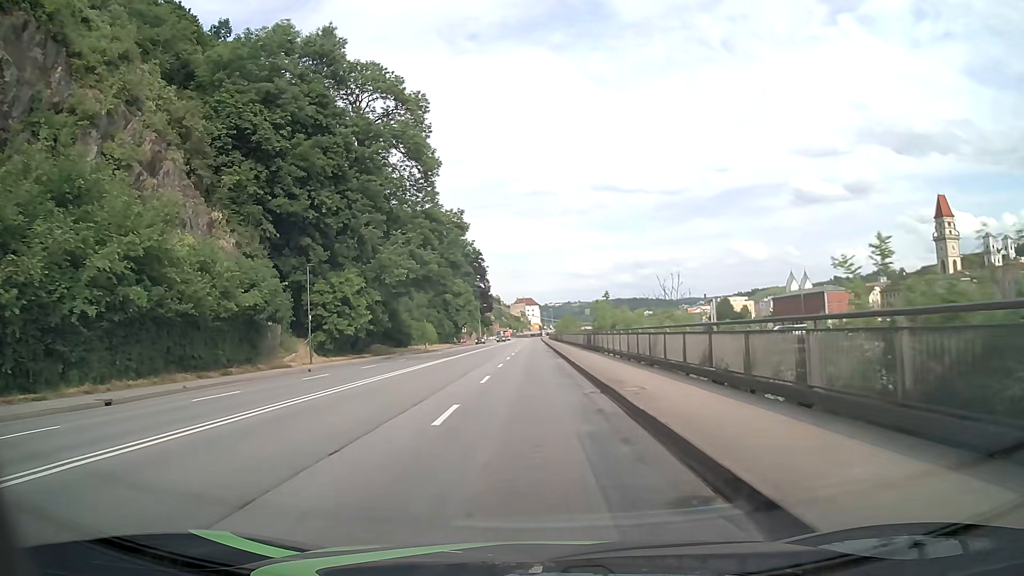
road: primary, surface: asphalt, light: Day
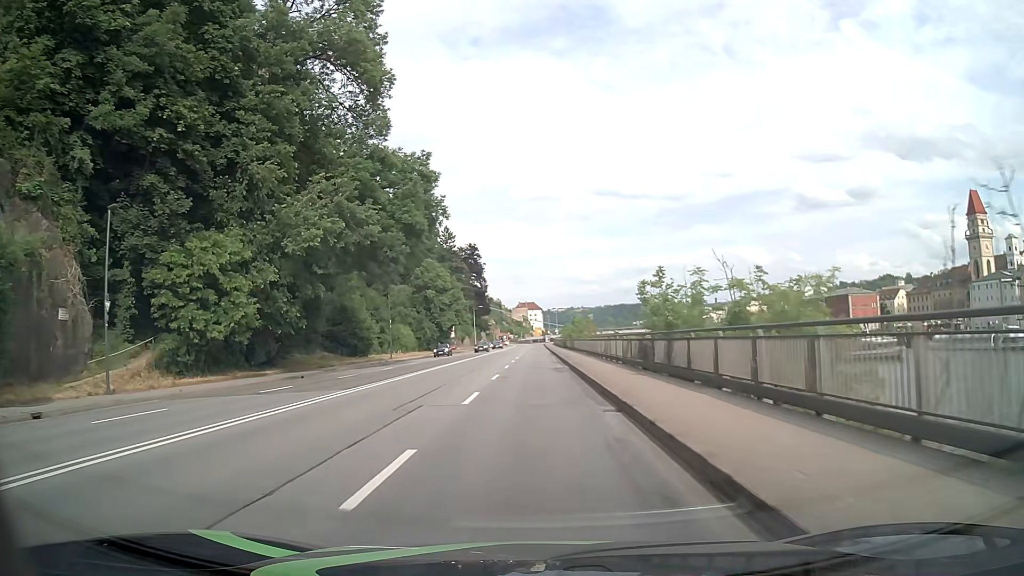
(-0.2, +22.8) m; -1°
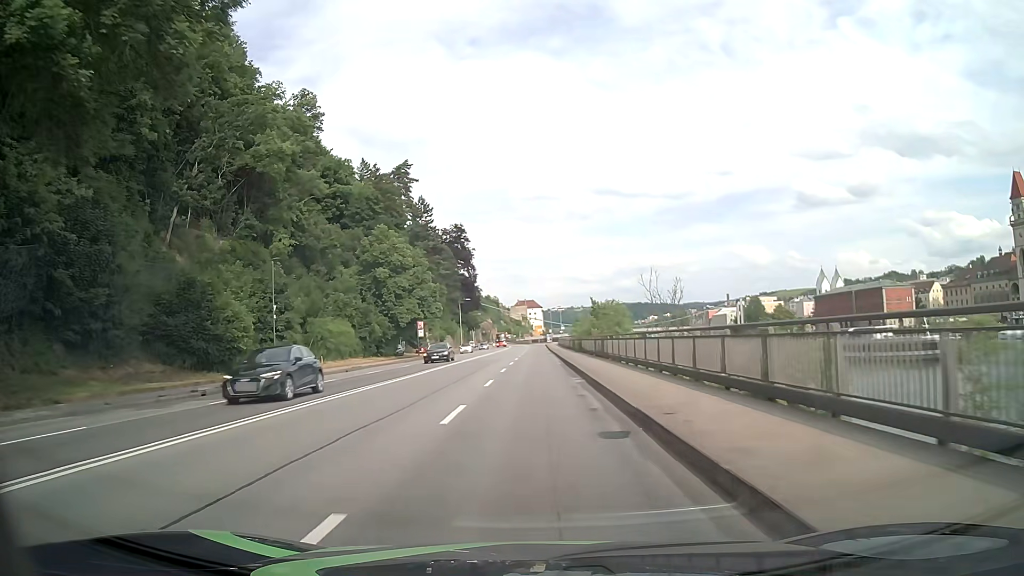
(+0.1, +30.5) m; 0°
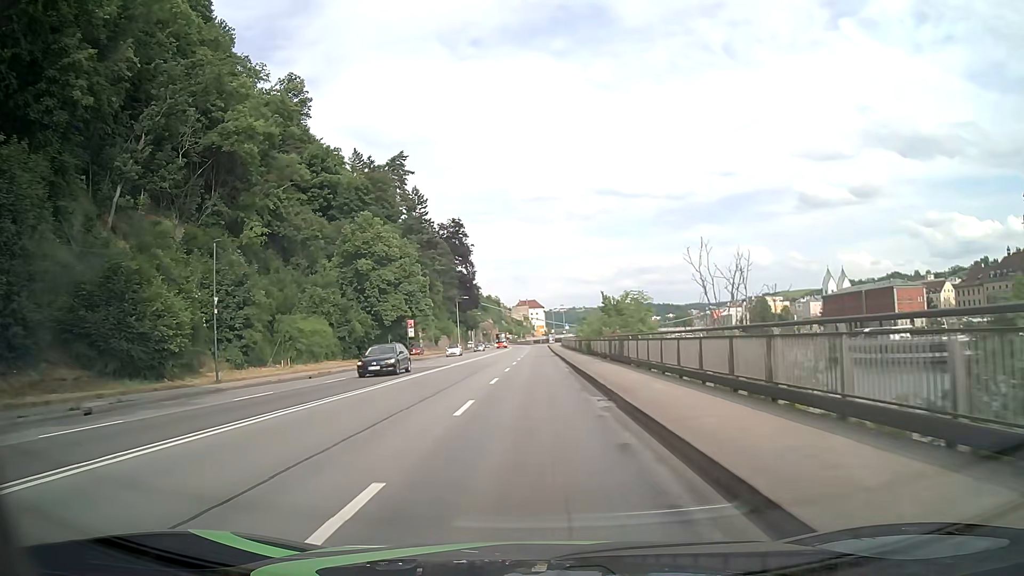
(0.0, +7.6) m; 0°
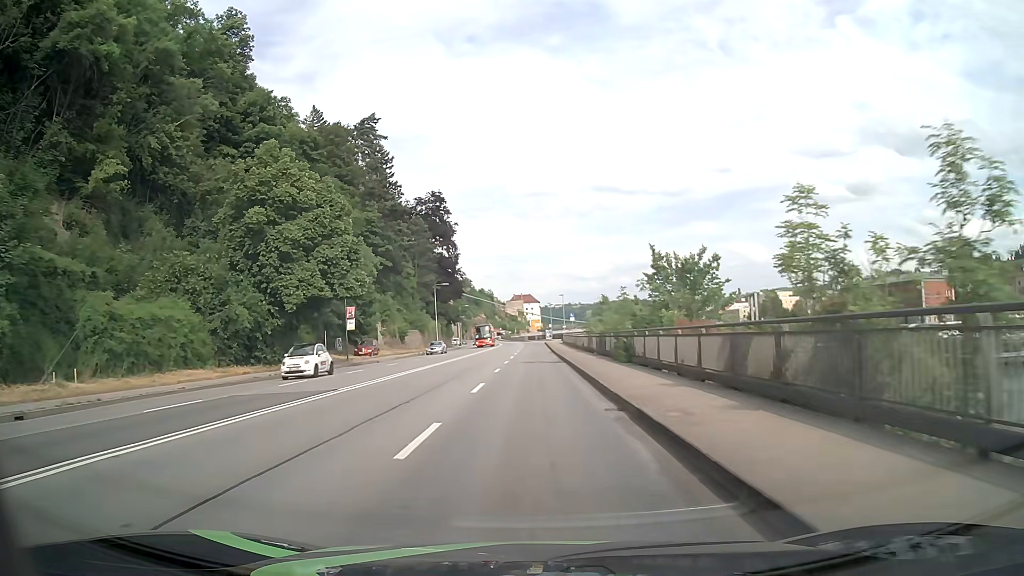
(0.0, +22.8) m; 0°
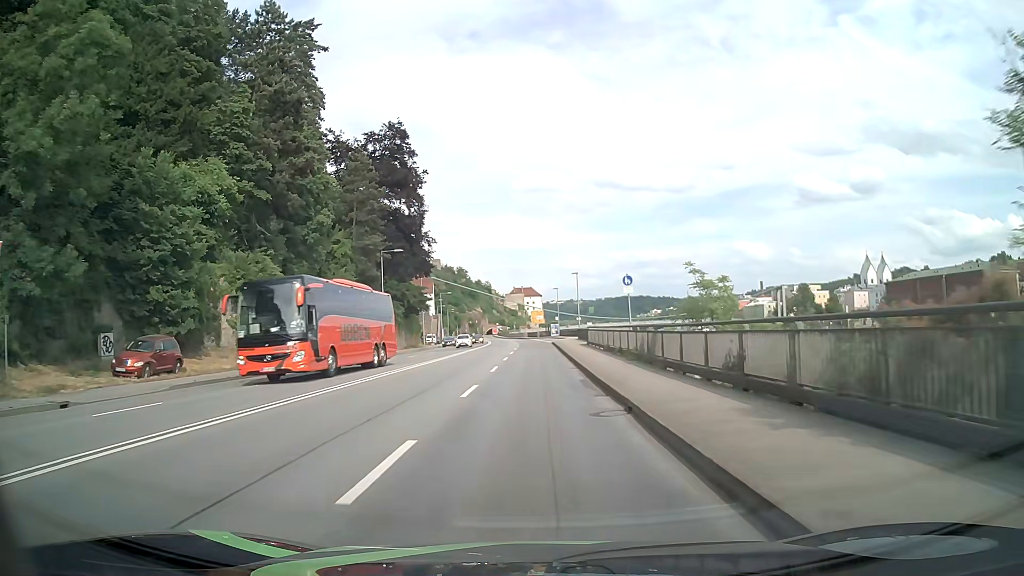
(-0.1, +38.2) m; 0°
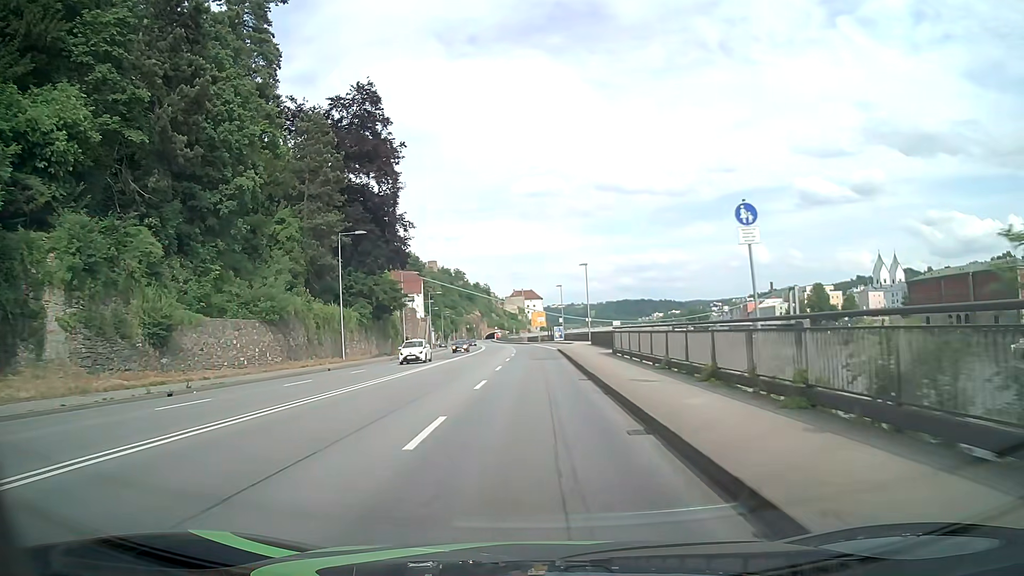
(-0.1, +15.3) m; 0°
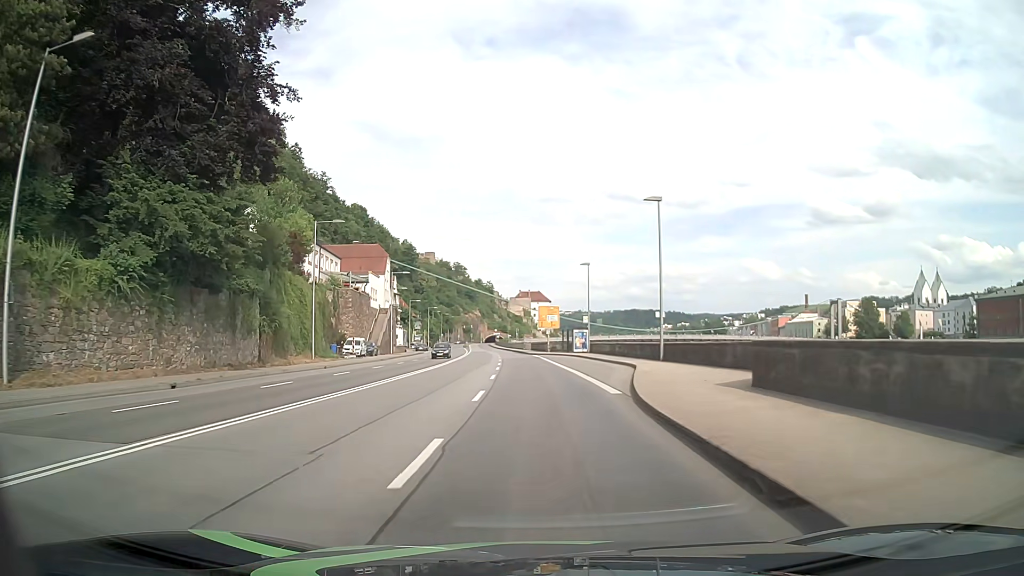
(-0.4, +38.0) m; -1°
(0, +10) (0, +20) (0, +30) (0, +40) (-1, +50) (-1, +60) (-2, +70) (-3, +80) (-4, +90) (-4, +100) m
